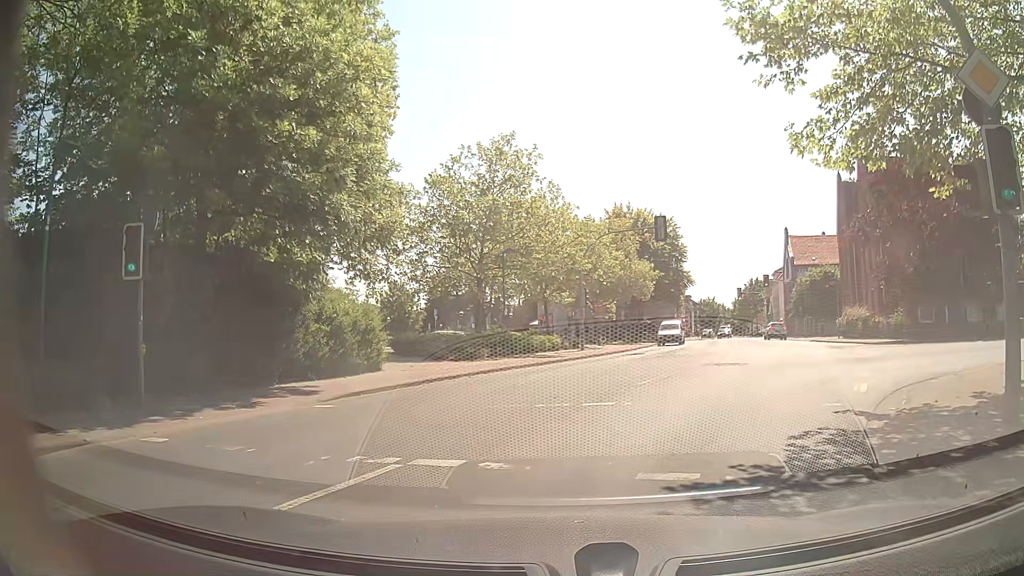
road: secondary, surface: asphalt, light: Day
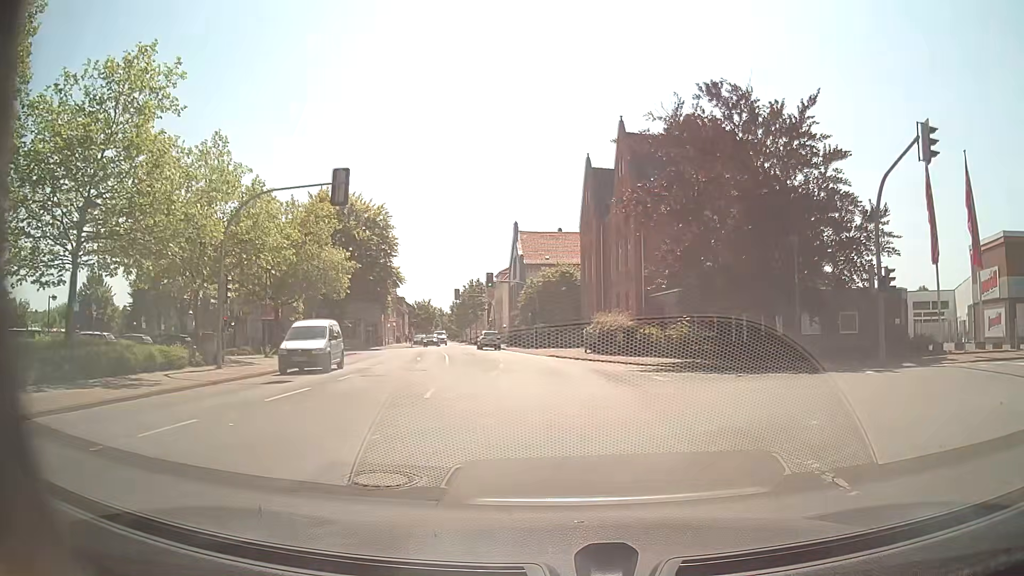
(+2.9, +12.4) m; +25°
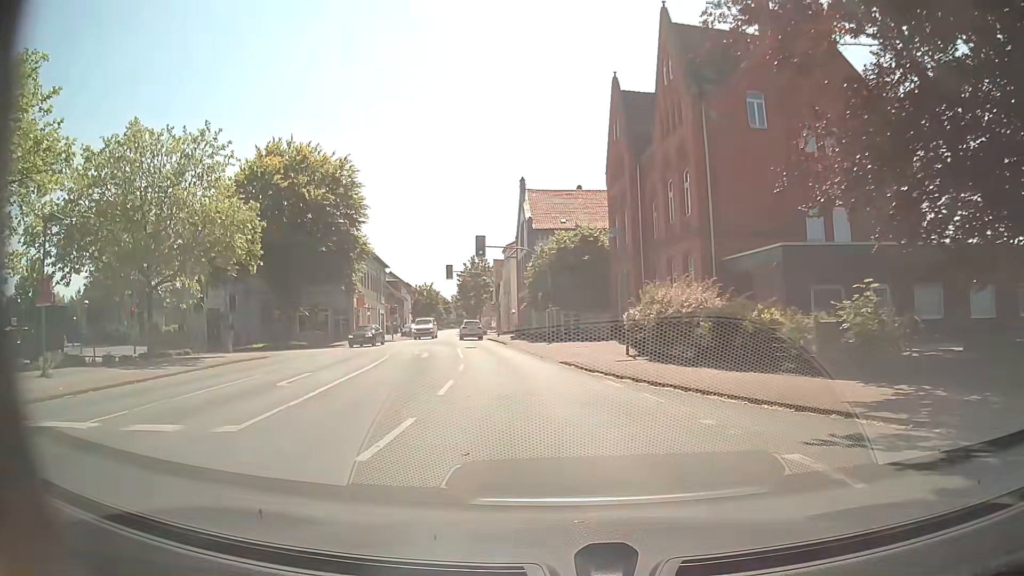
(-0.1, +18.4) m; -2°
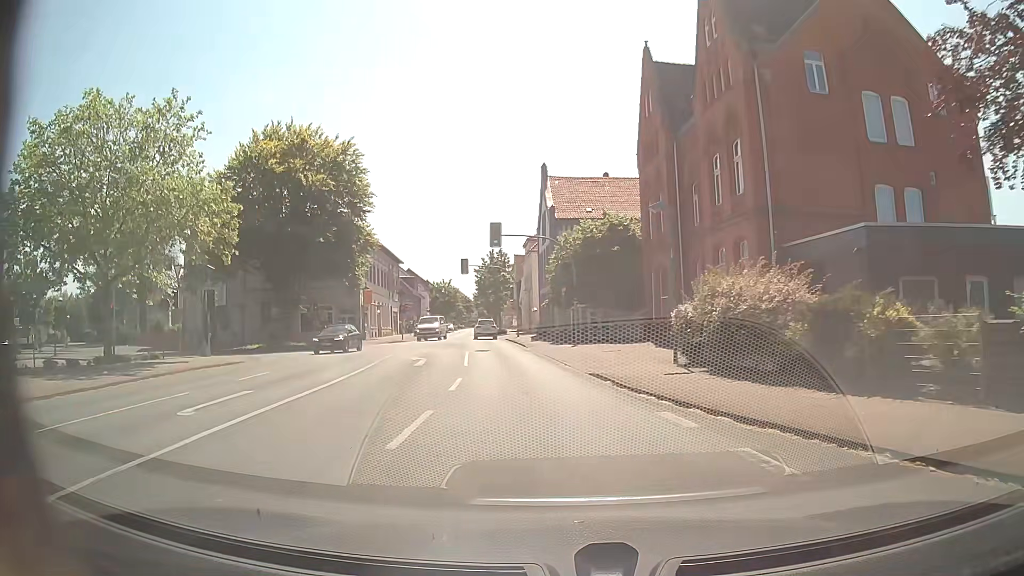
(-0.1, +5.4) m; -2°
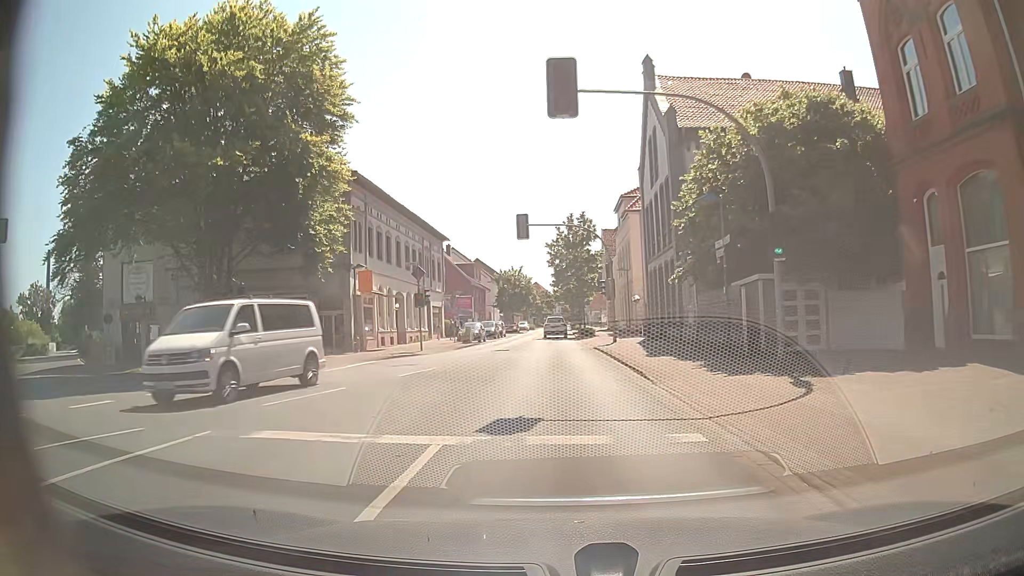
(-1.7, +23.8) m; -7°
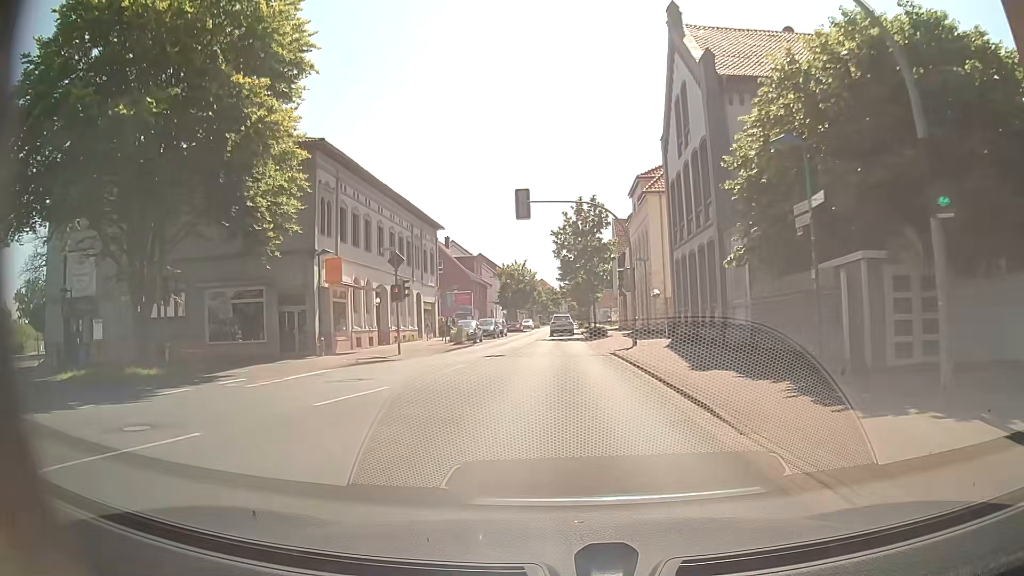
(-0.1, +6.4) m; -2°
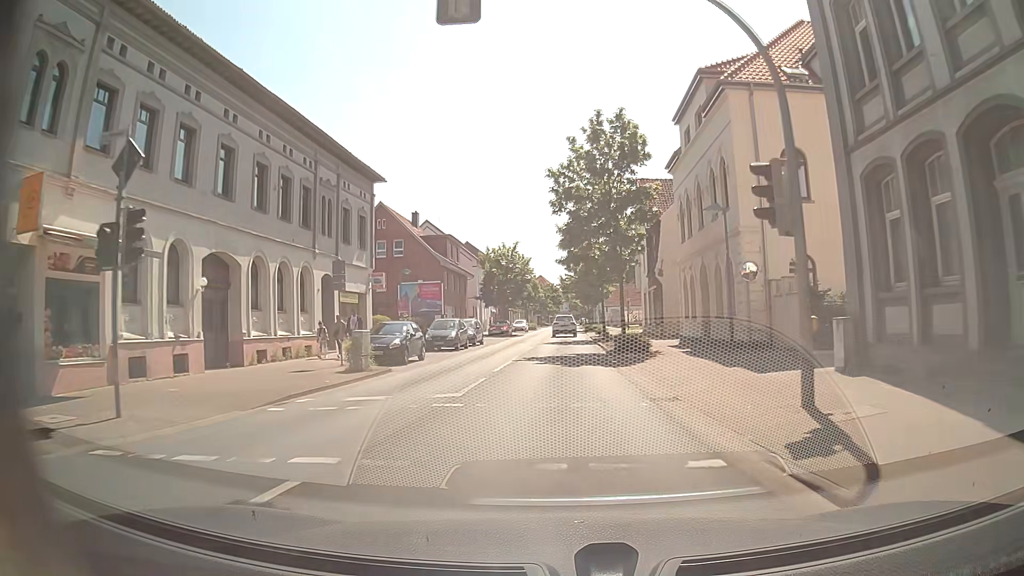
(+0.1, +20.0) m; 0°
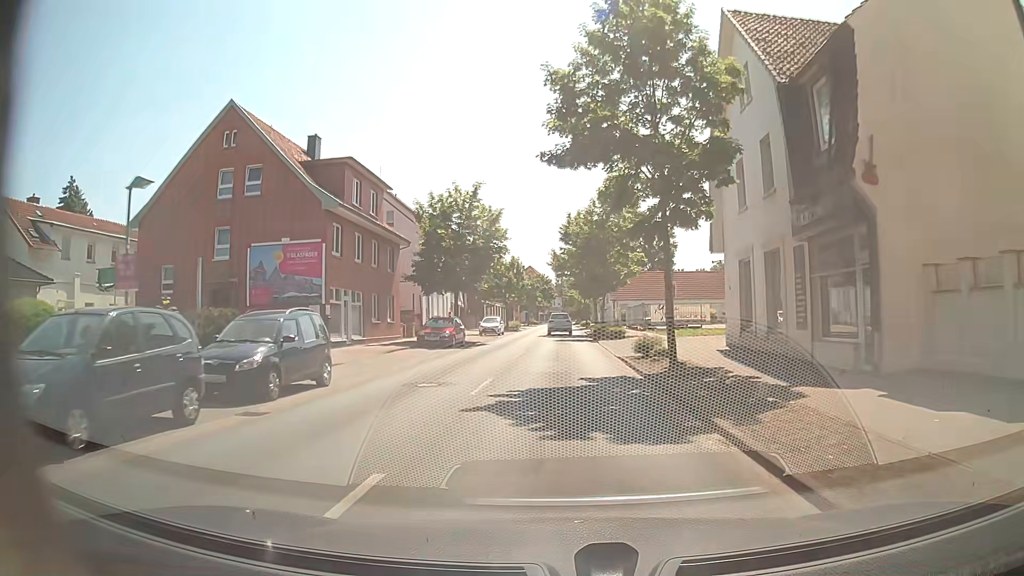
(+0.1, +27.6) m; 0°
(0, +10) (0, +20) (+1, +30) (+1, +40) (+1, +50) (+1, +60) (+2, +70) (+2, +80) (+2, +90) (+3, +100) m
